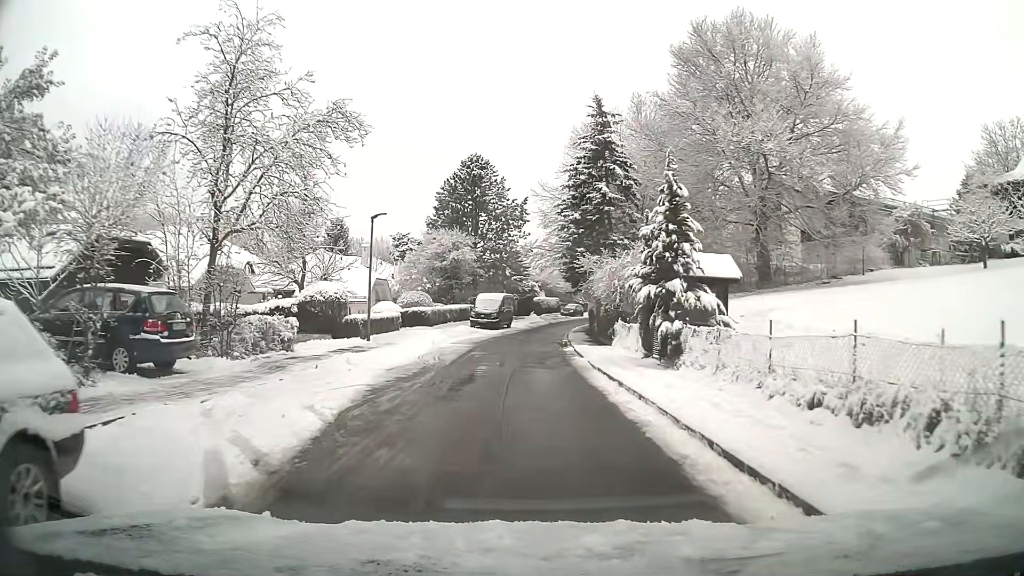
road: unclassified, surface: asphalt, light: Day
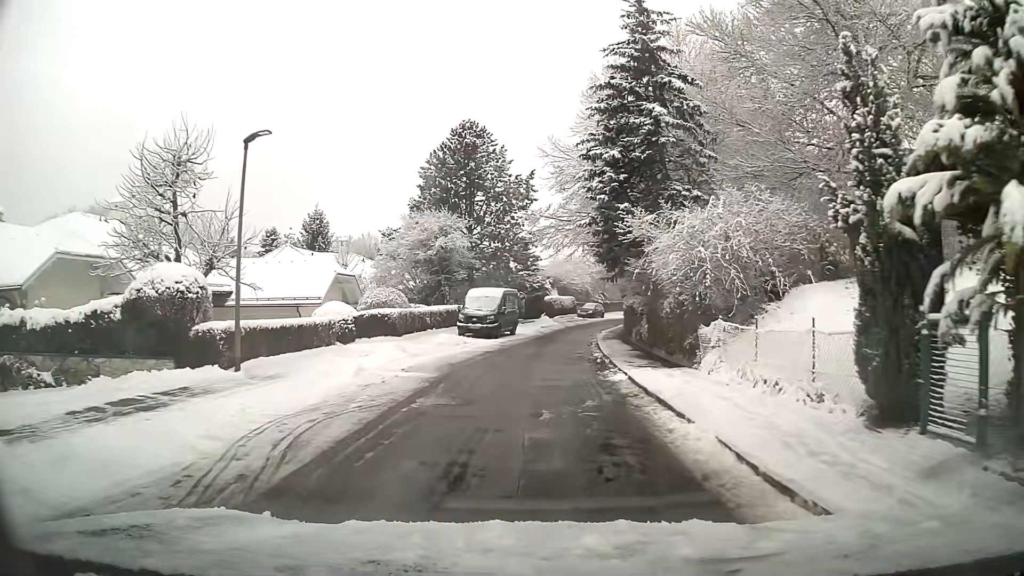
(-0.1, +13.1) m; 0°
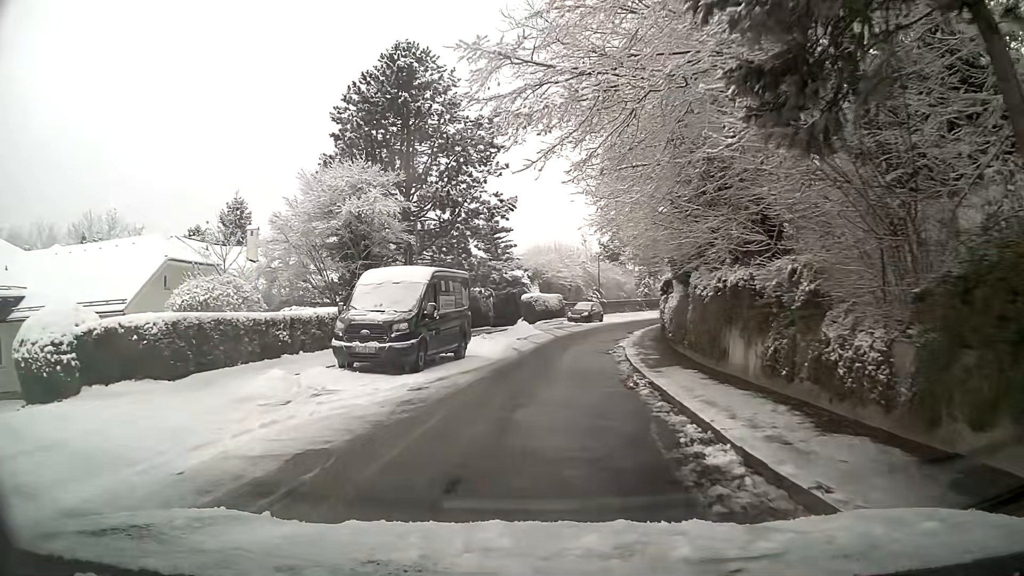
(+0.2, +17.7) m; +2°
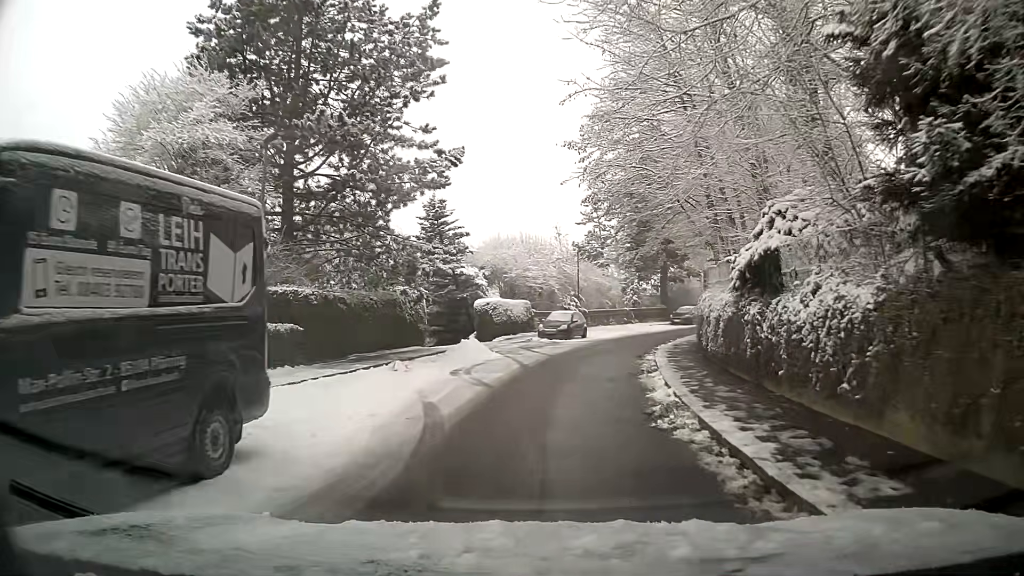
(+0.4, +13.4) m; +4°
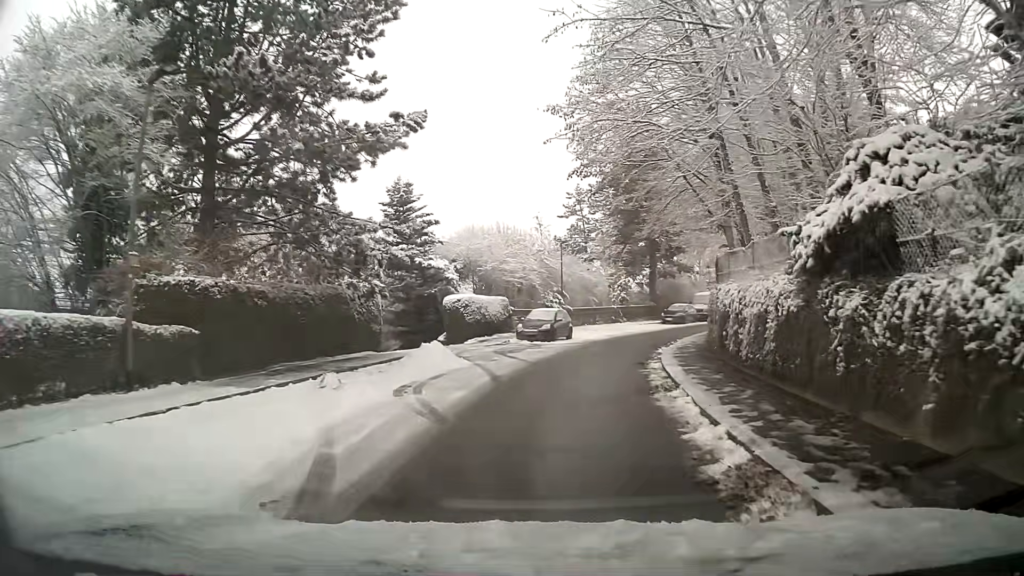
(0.0, +4.4) m; +1°
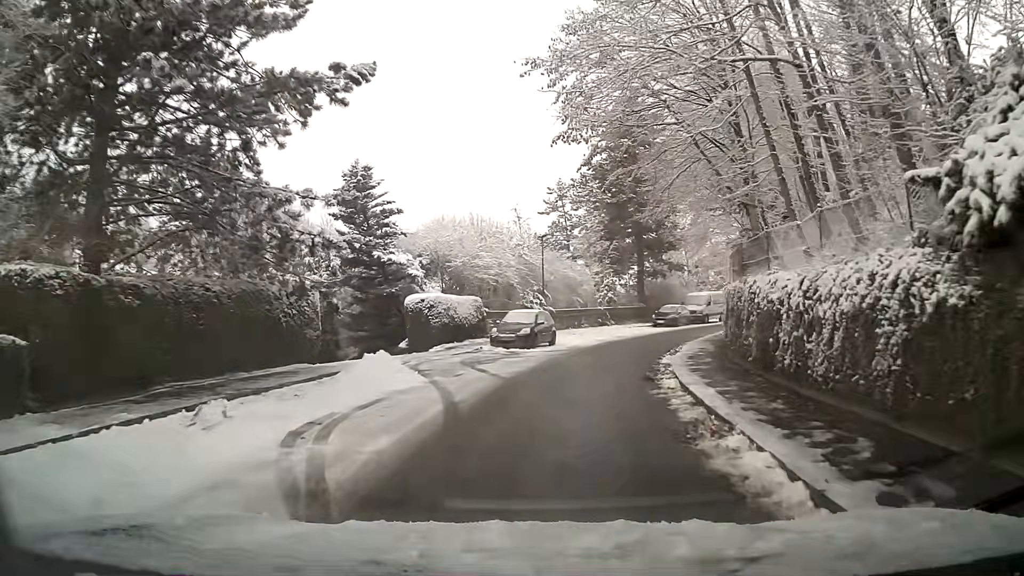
(+0.1, +4.4) m; +2°
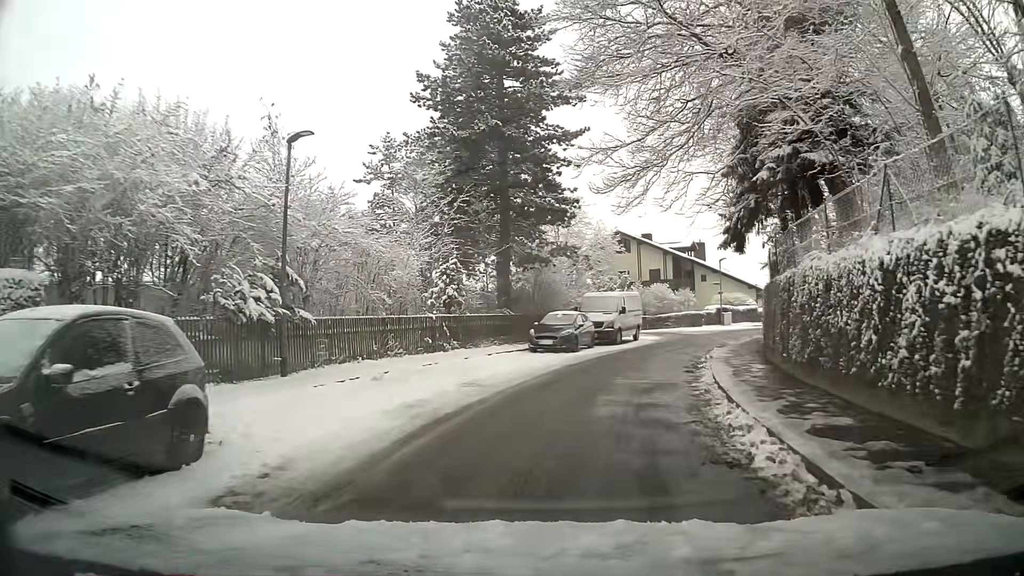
(+2.3, +21.0) m; +14°
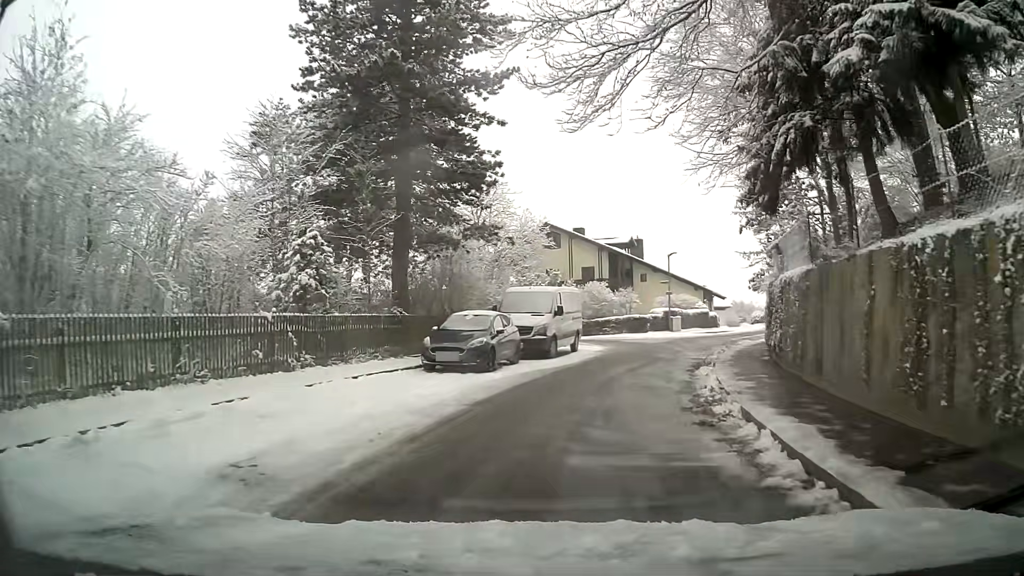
(+0.4, +8.0) m; +7°
